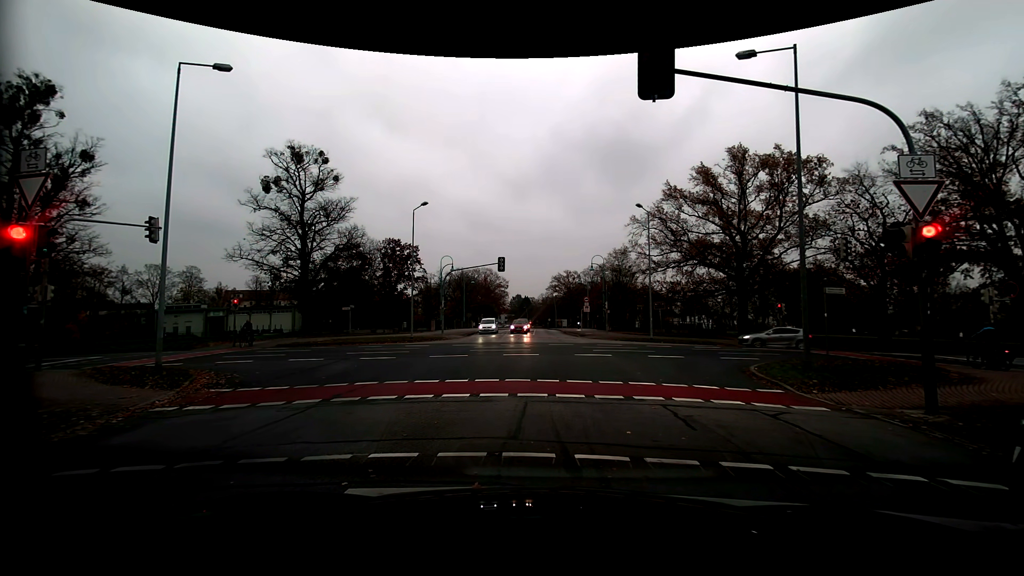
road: residential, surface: asphalt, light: Day
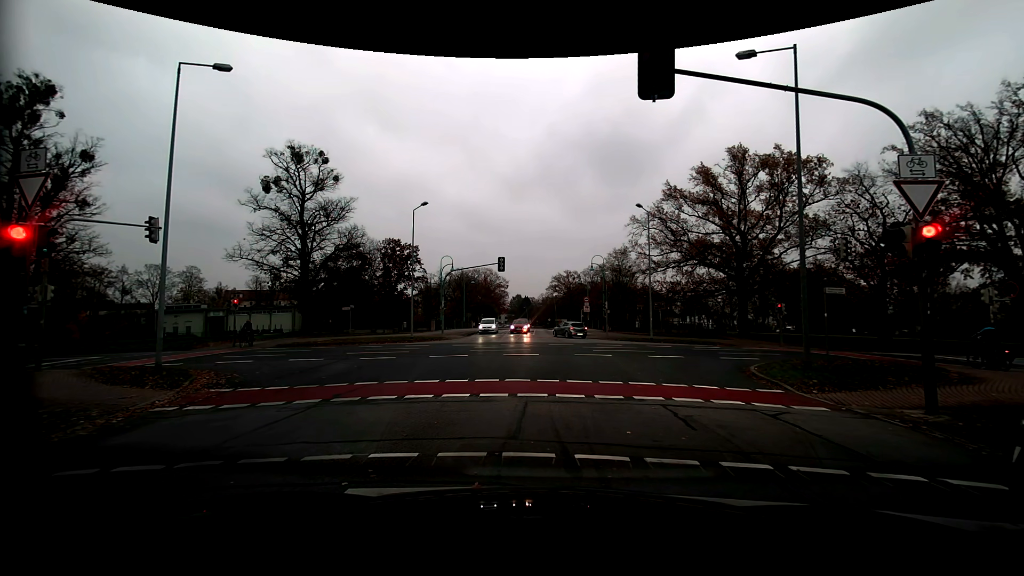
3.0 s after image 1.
(0.0, 0.0) m; 0°
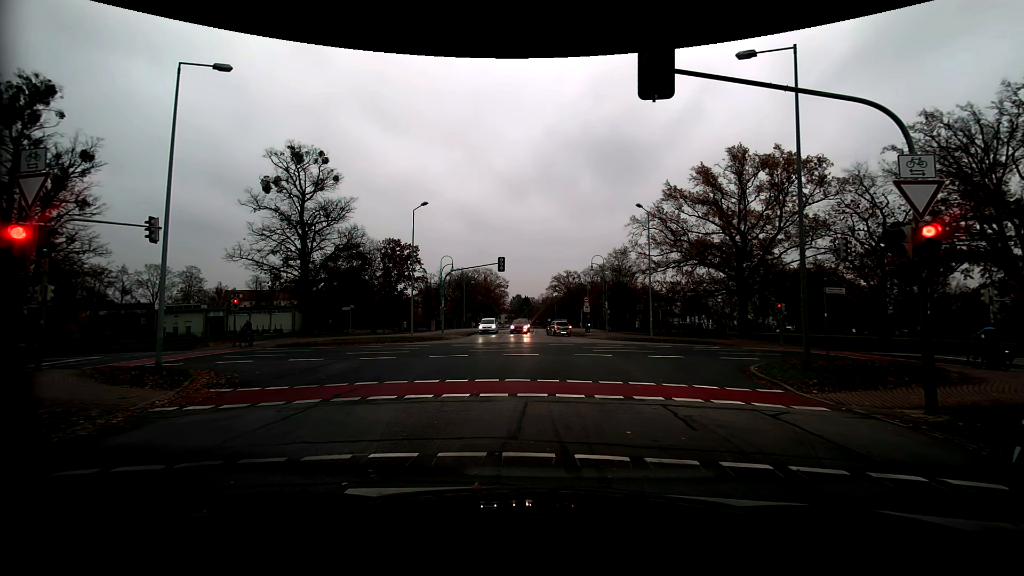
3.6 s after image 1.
(0.0, 0.0) m; 0°
(0, +10) (0, +20) (+1, +30) (+1, +40) (+2, +50) (+2, +60) (+2, +70) (+2, +80) (+2, +90) (+2, +100) m
